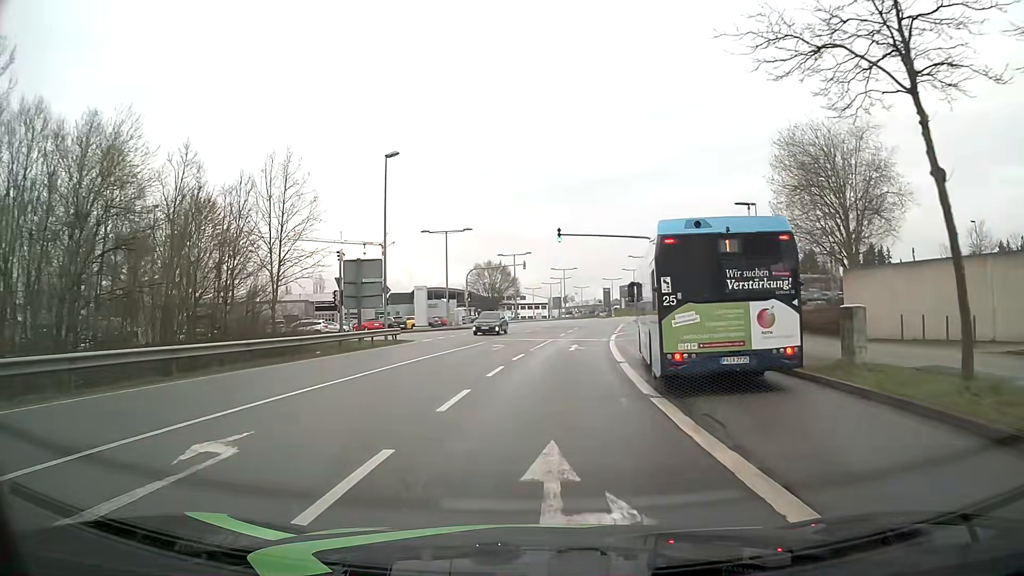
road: secondary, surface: asphalt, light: Day
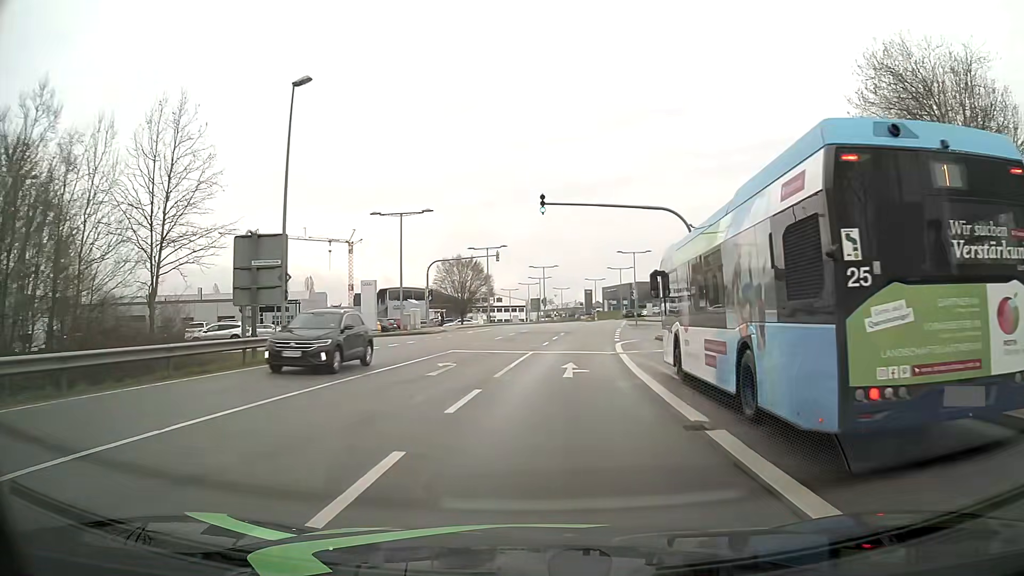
(+0.2, +12.3) m; +2°
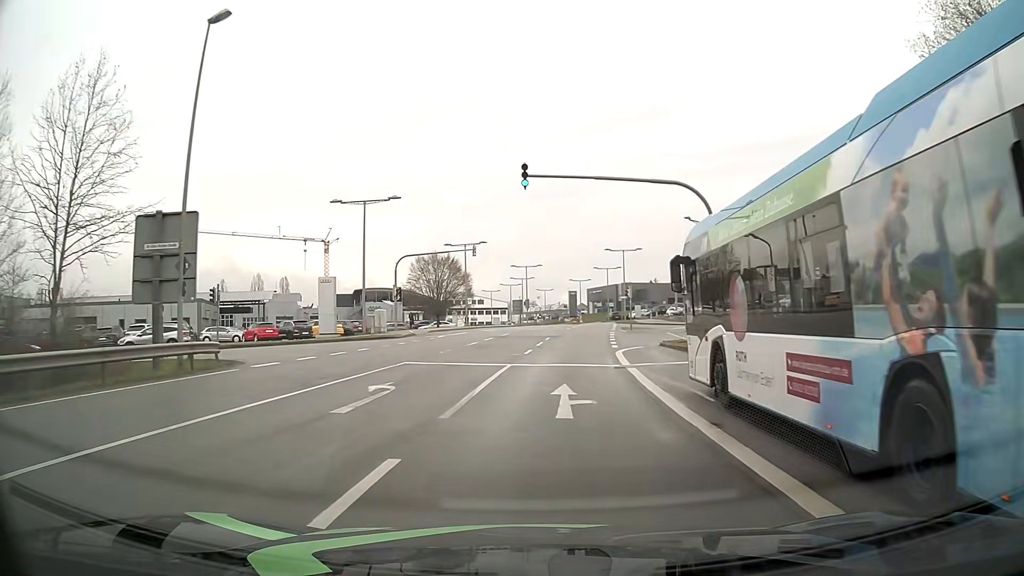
(+0.1, +6.4) m; +2°
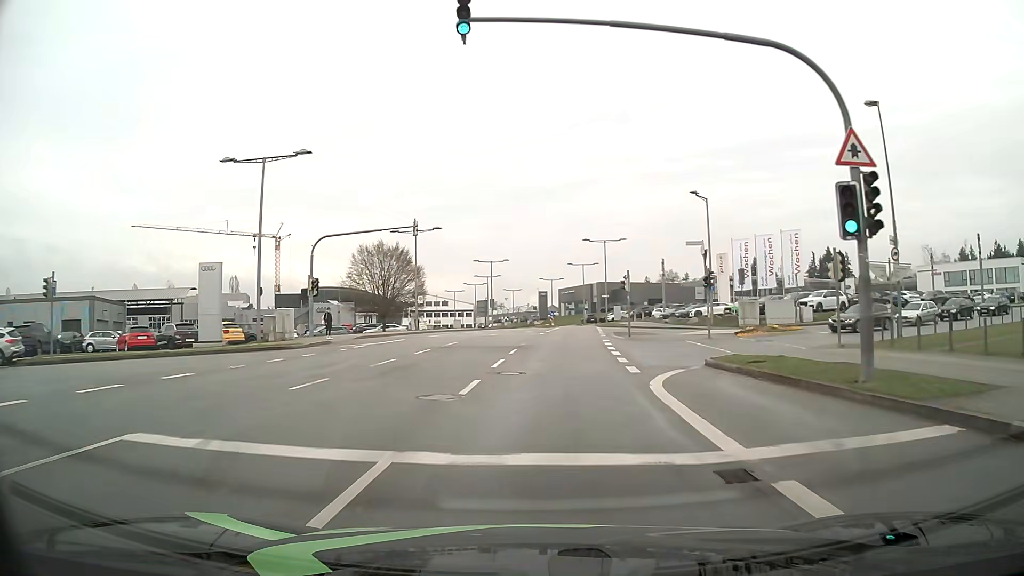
(+0.2, +13.2) m; +2°
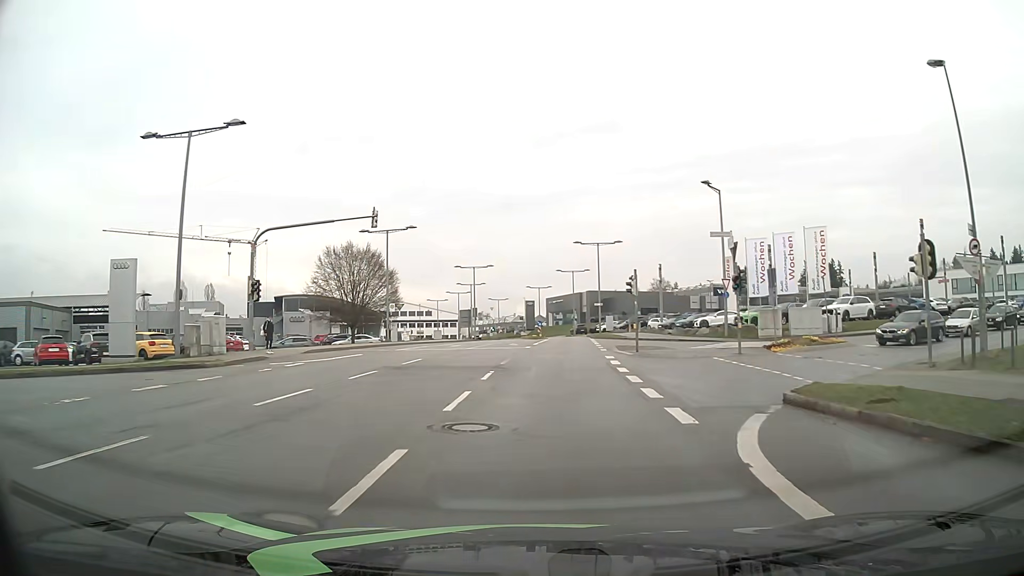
(+0.1, +6.8) m; +1°
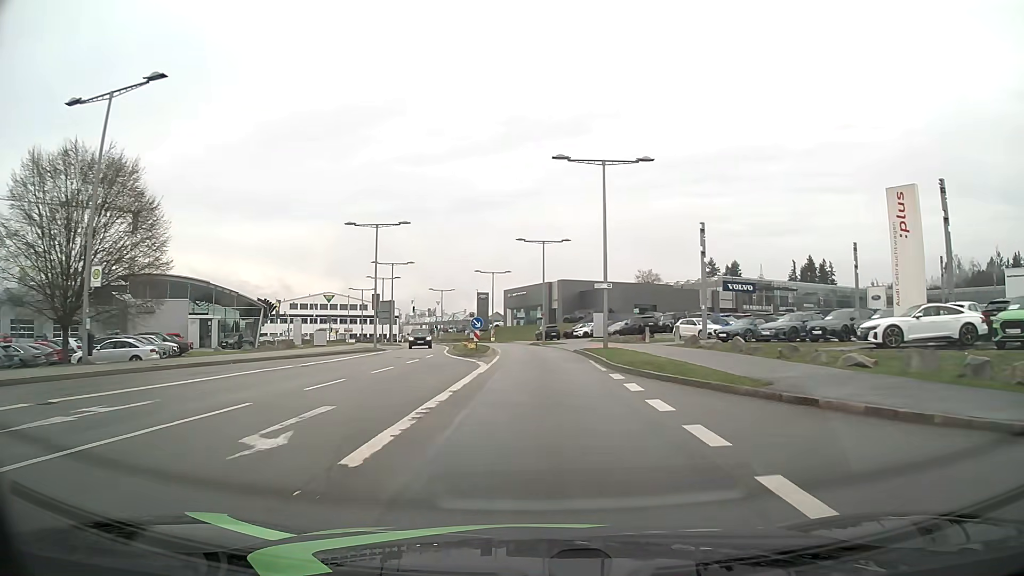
(+1.6, +35.2) m; +3°
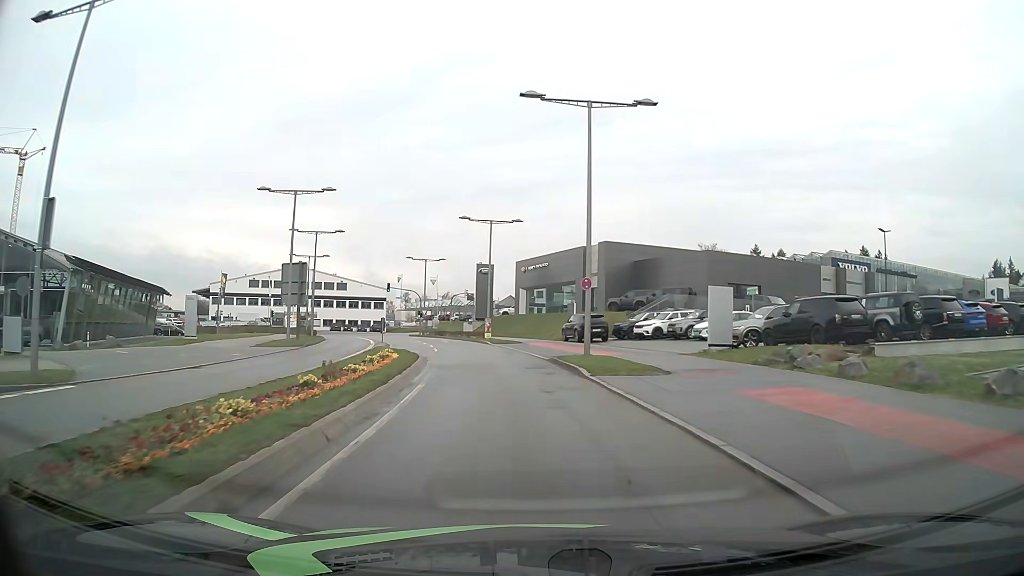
(0.0, +36.7) m; -2°
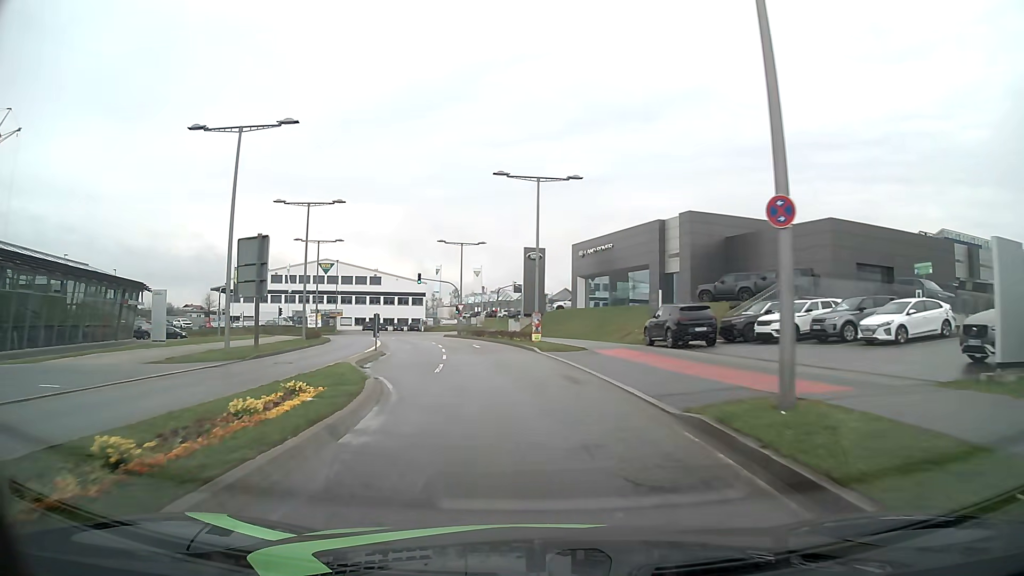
(-0.5, +14.5) m; -4°
(0, +10) (-2, +20) (-4, +30) (-6, +39) (-9, +49) (-12, +59) (-15, +68) (-19, +77) (-28, +82) (-38, +82) m
